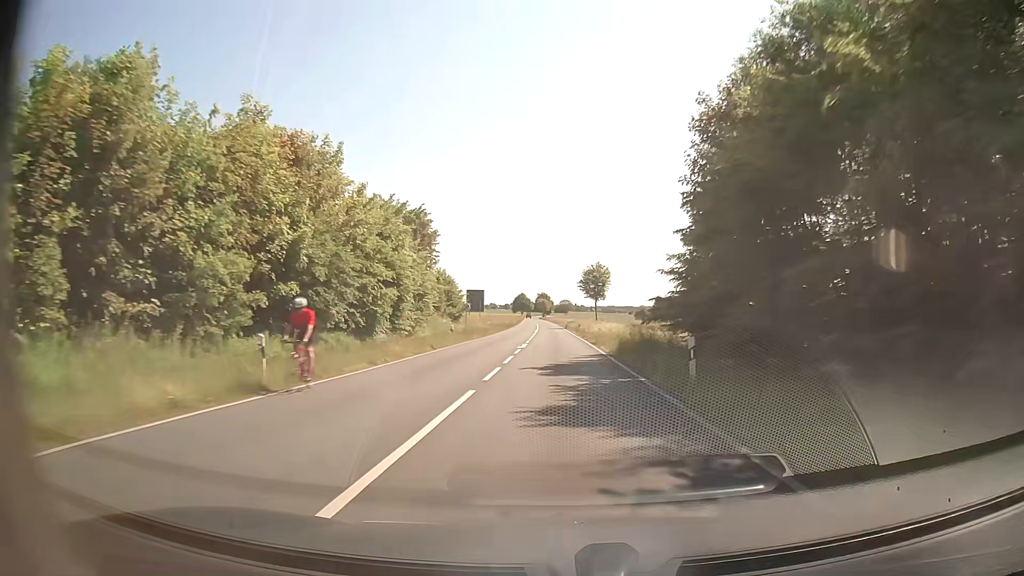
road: secondary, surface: asphalt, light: Day
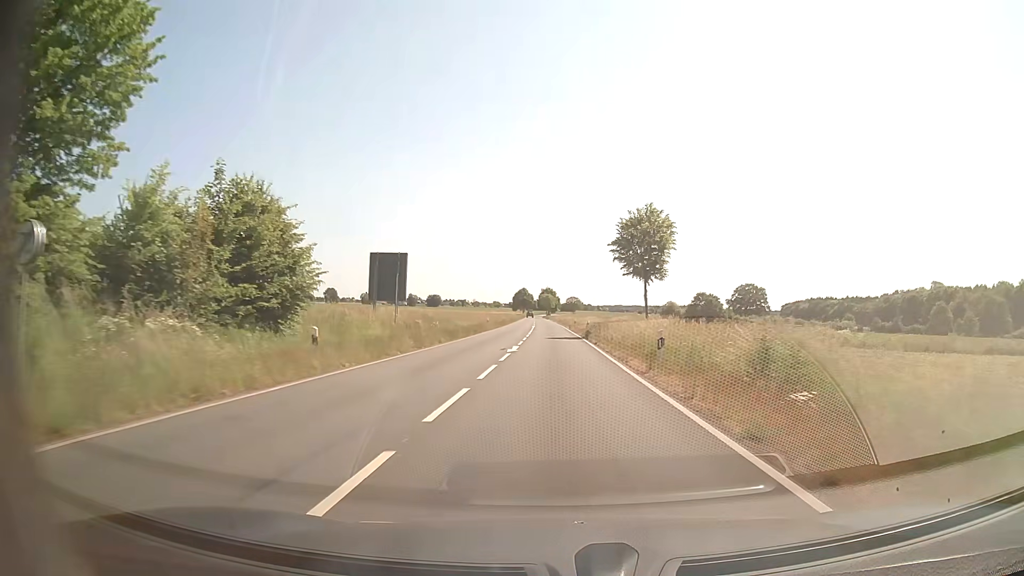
(-0.2, +47.4) m; -1°
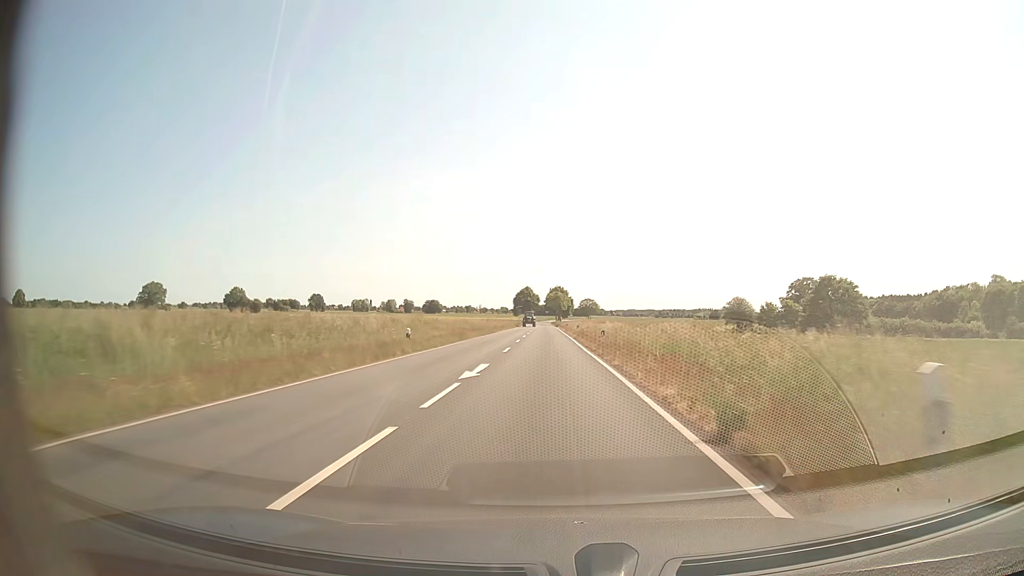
(-0.3, +63.2) m; -1°
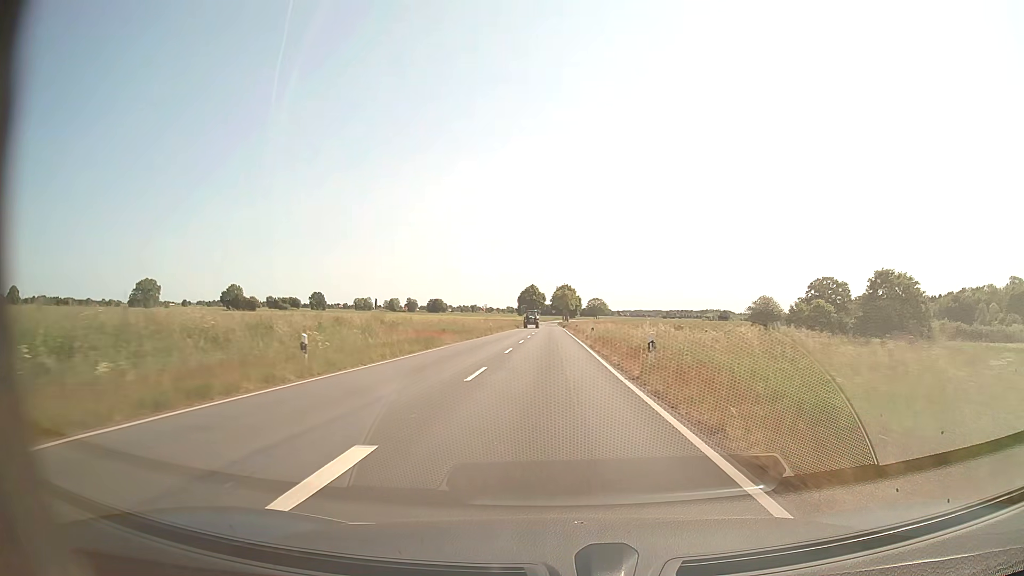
(-0.1, +13.2) m; -1°
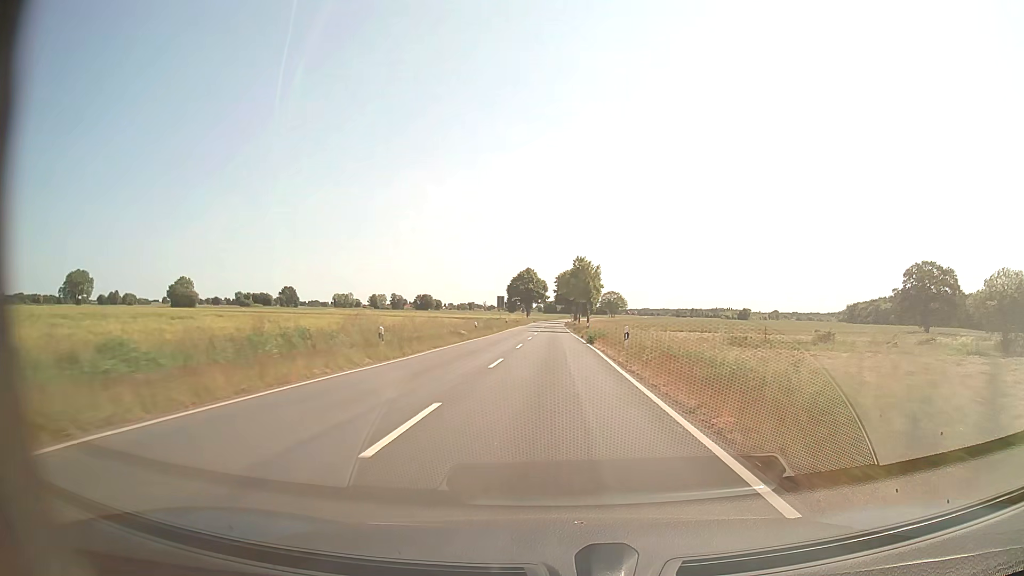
(-0.4, +68.2) m; 0°
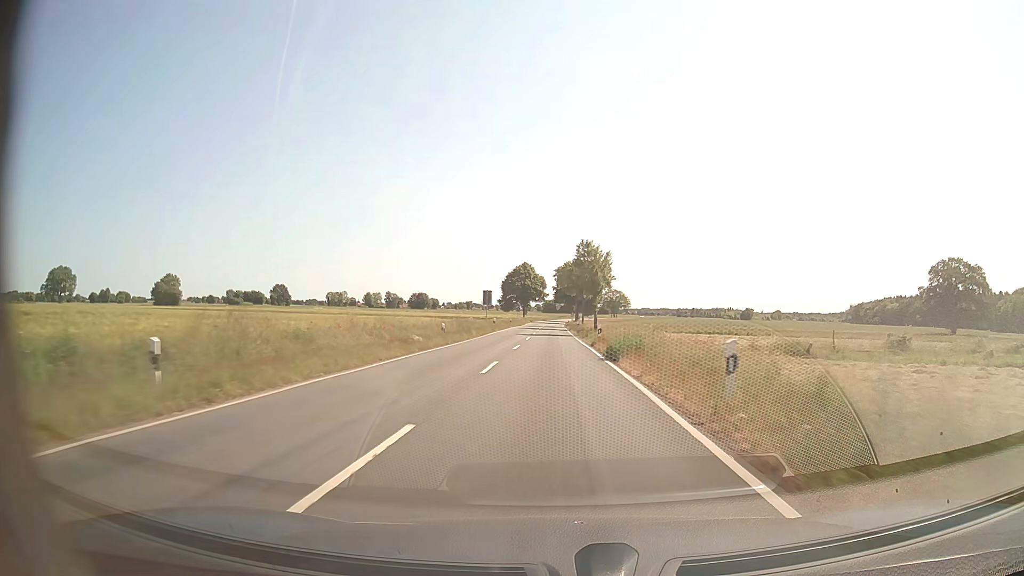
(0.0, +13.9) m; 0°
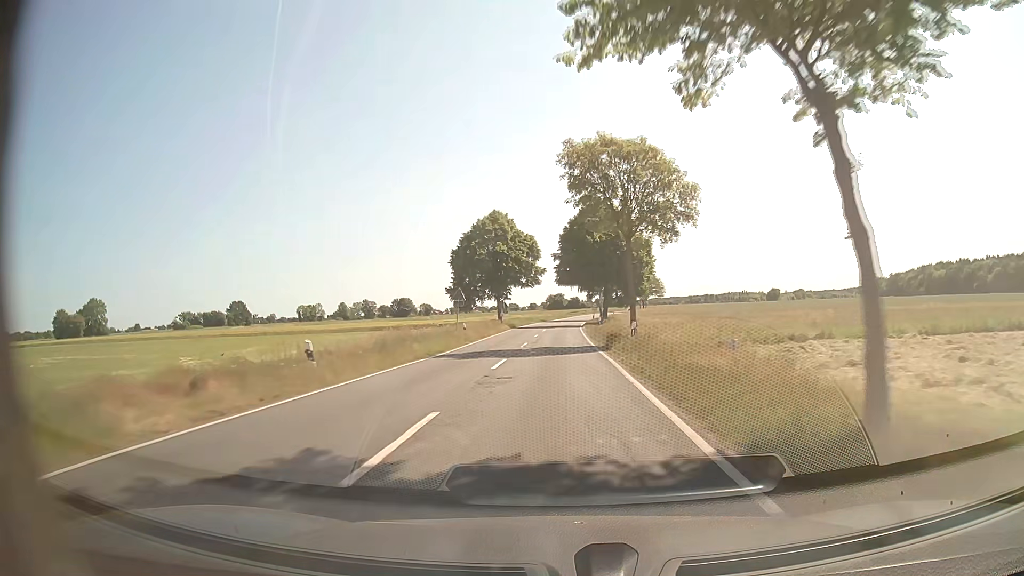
(0.0, +70.7) m; 0°
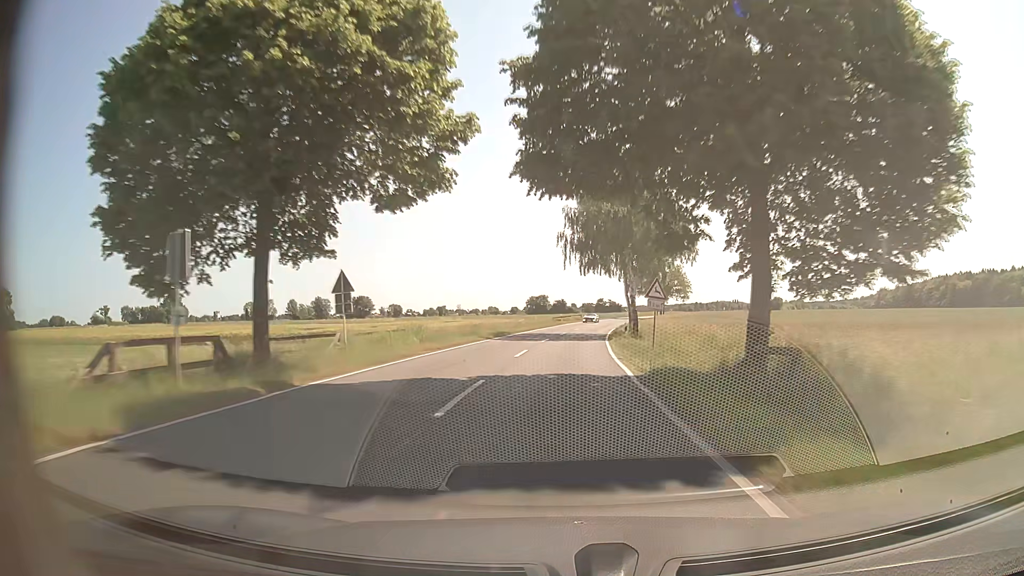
(-0.2, +56.1) m; +1°
(0, +10) (0, +20) (+1, +30) (+1, +40) (+2, +50) (+3, +60) (+5, +70) (+6, +80) (+8, +90) (+9, +99) m
